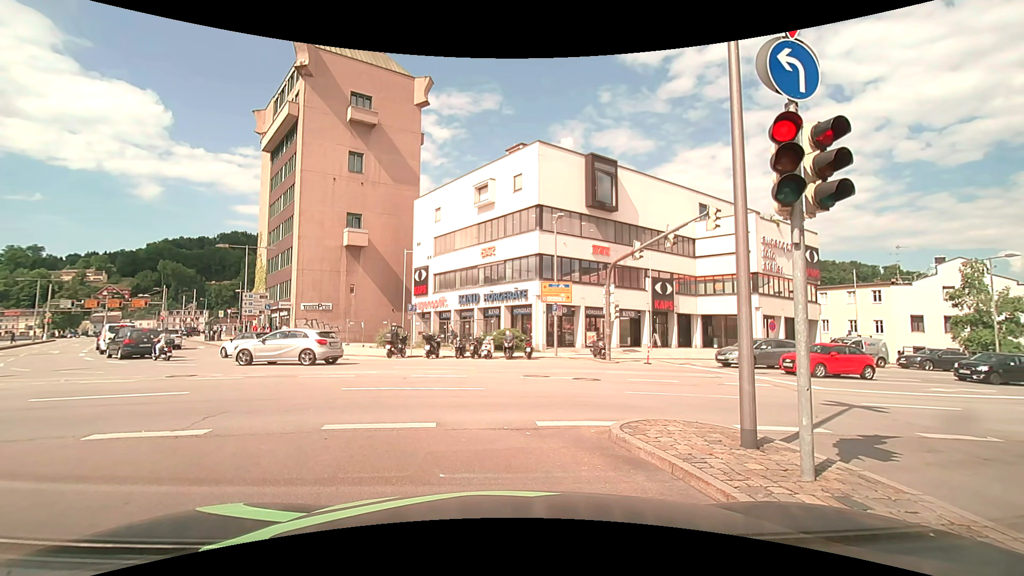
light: Day
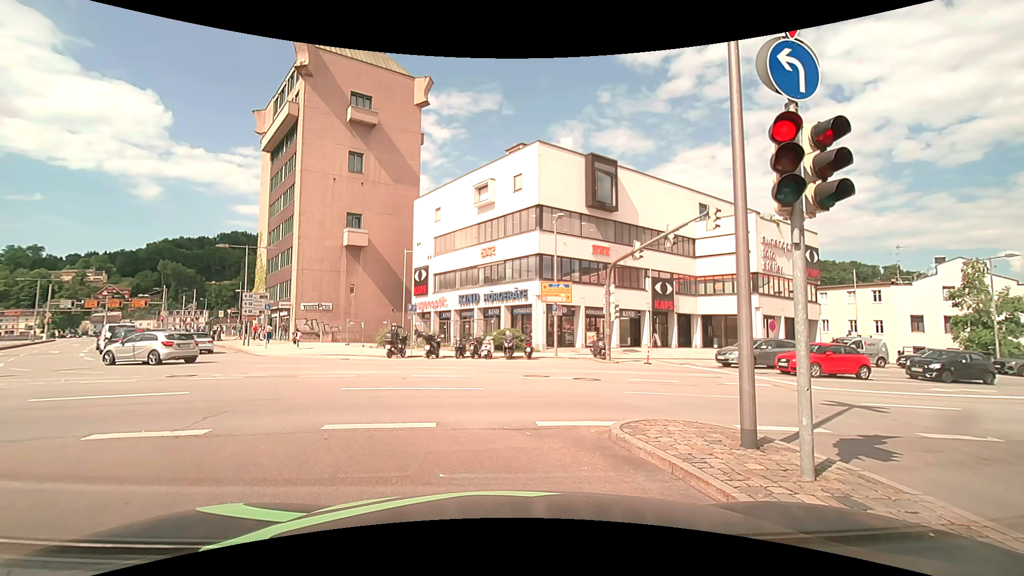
(0.0, 0.0) m; 0°
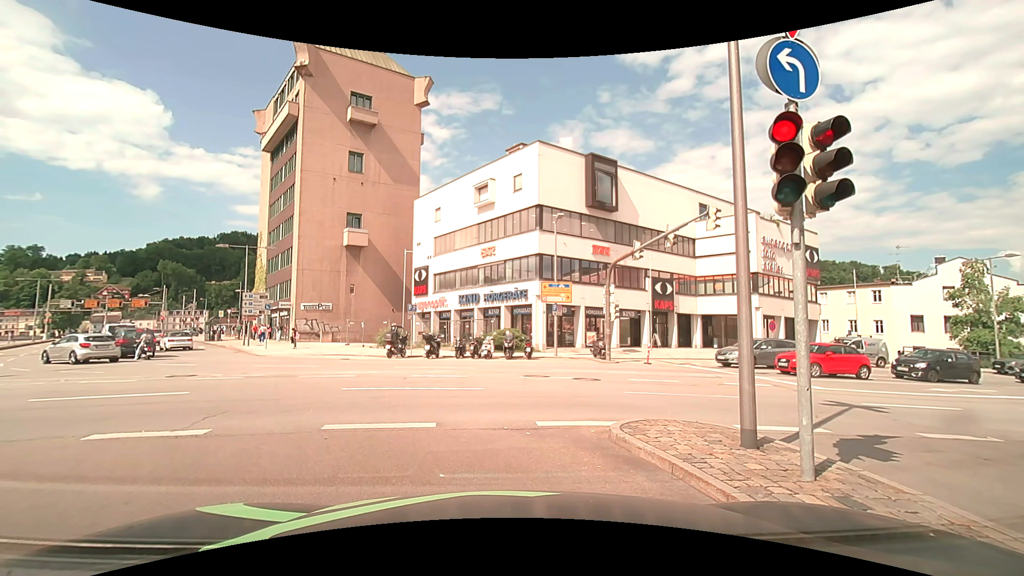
(0.0, 0.0) m; 0°
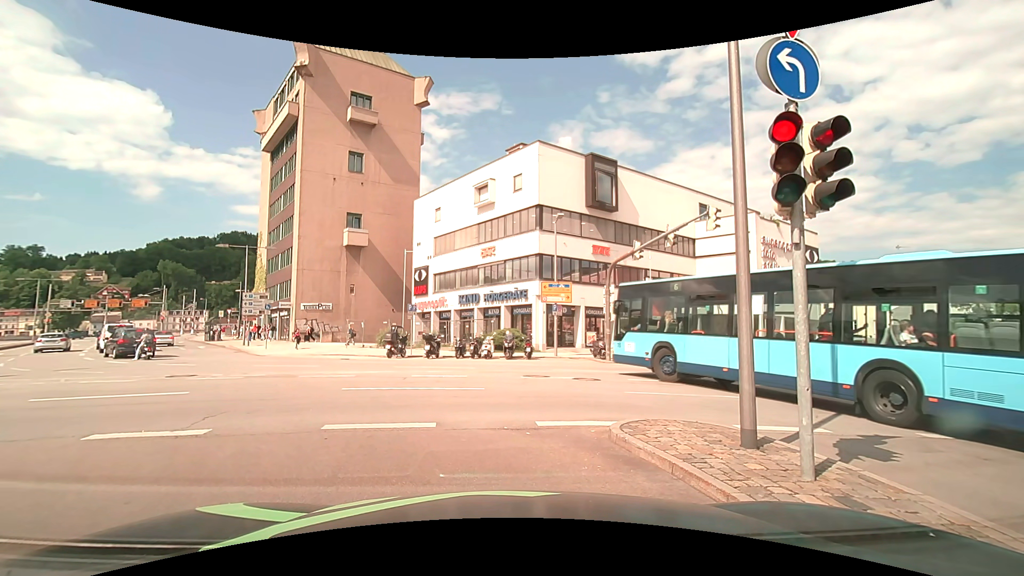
(0.0, 0.0) m; 0°
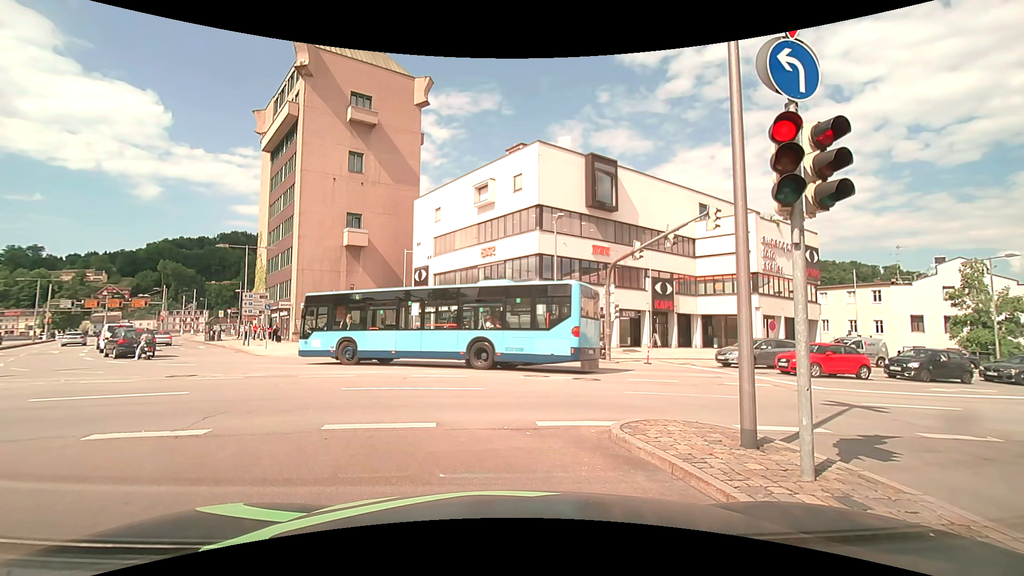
(0.0, 0.0) m; 0°
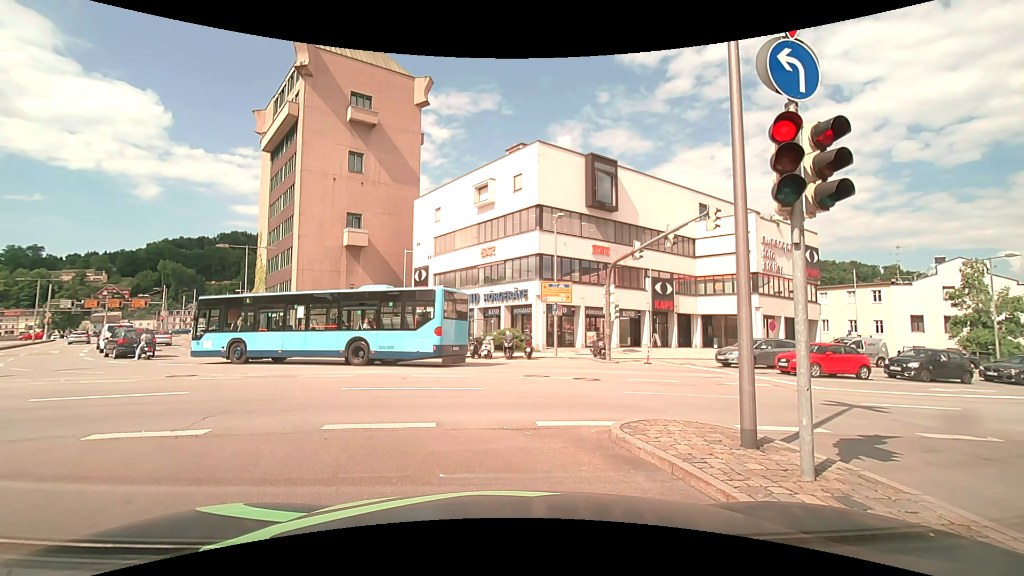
(0.0, 0.0) m; 0°
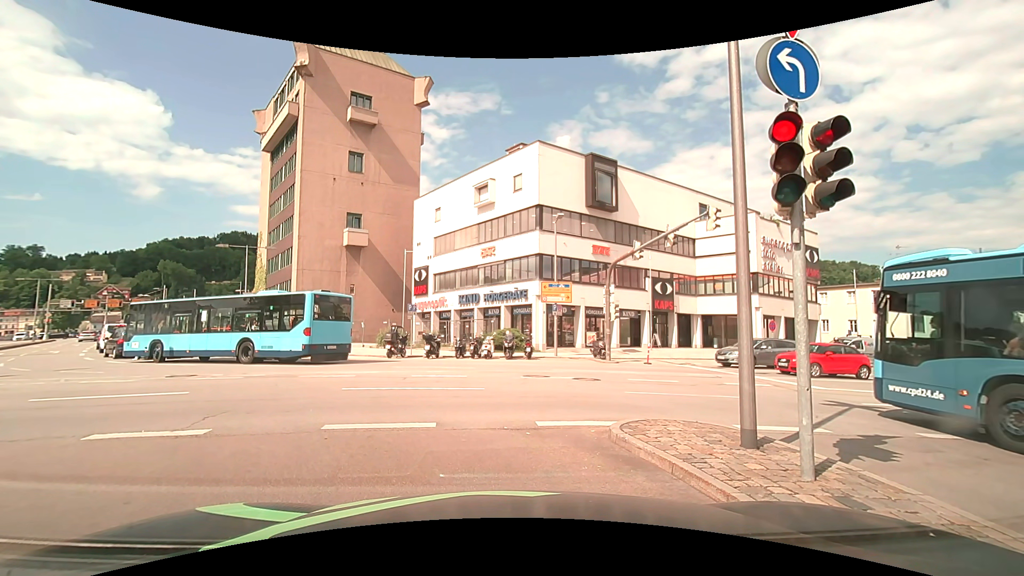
(0.0, 0.0) m; 0°
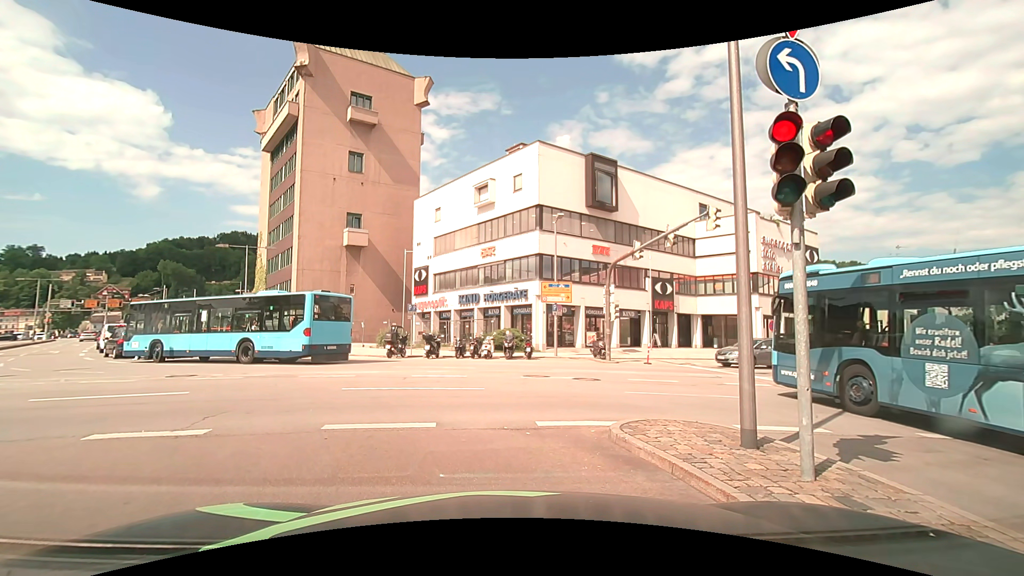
(0.0, 0.0) m; 0°
